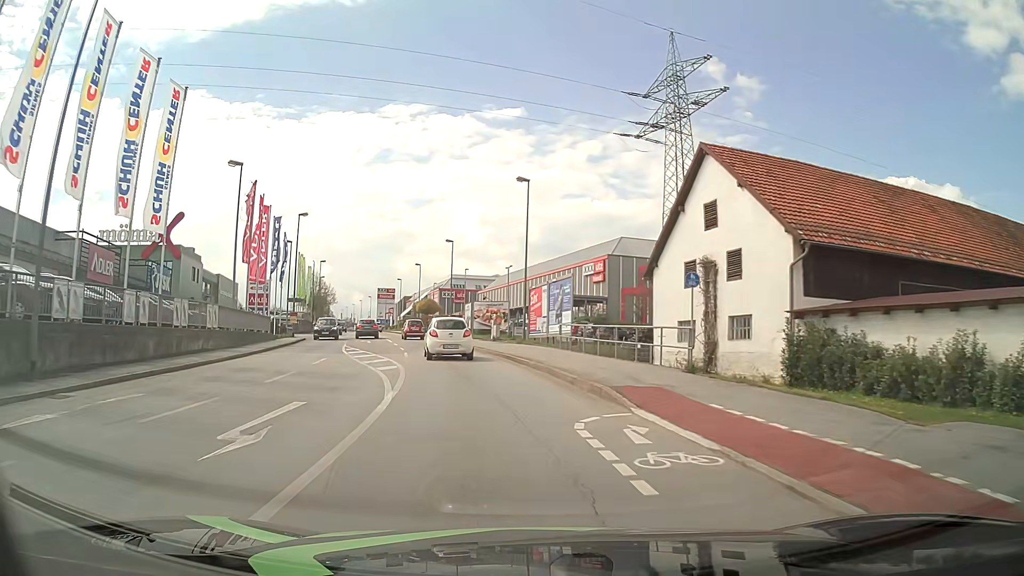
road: tertiary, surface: asphalt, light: Day
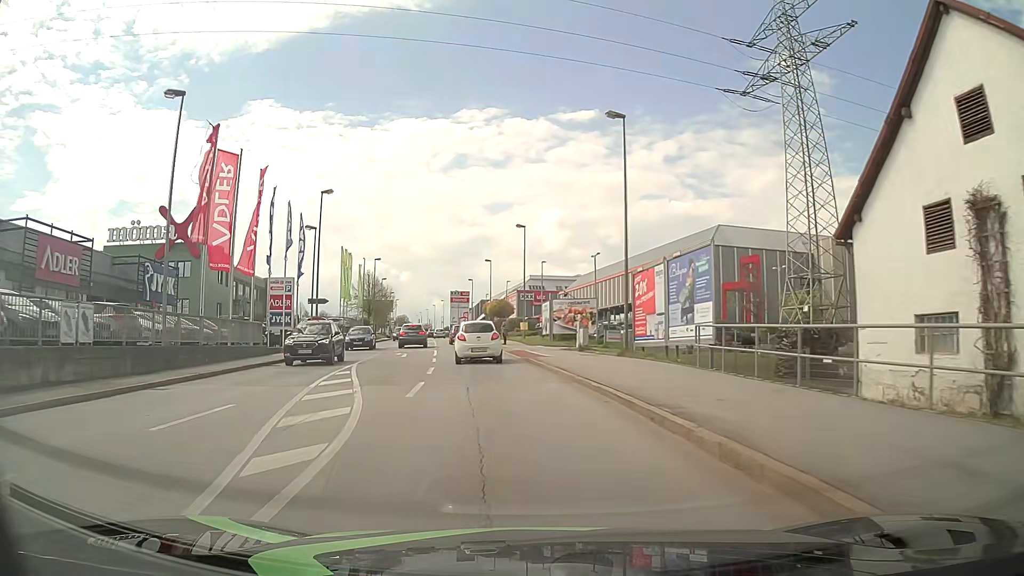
(-0.8, +13.1) m; -7°
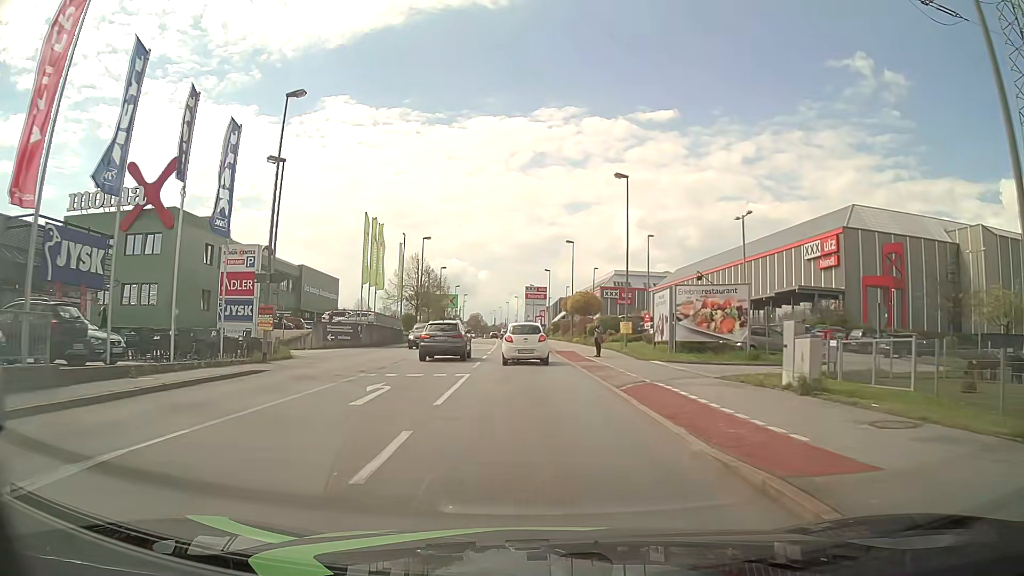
(-1.5, +19.3) m; -7°
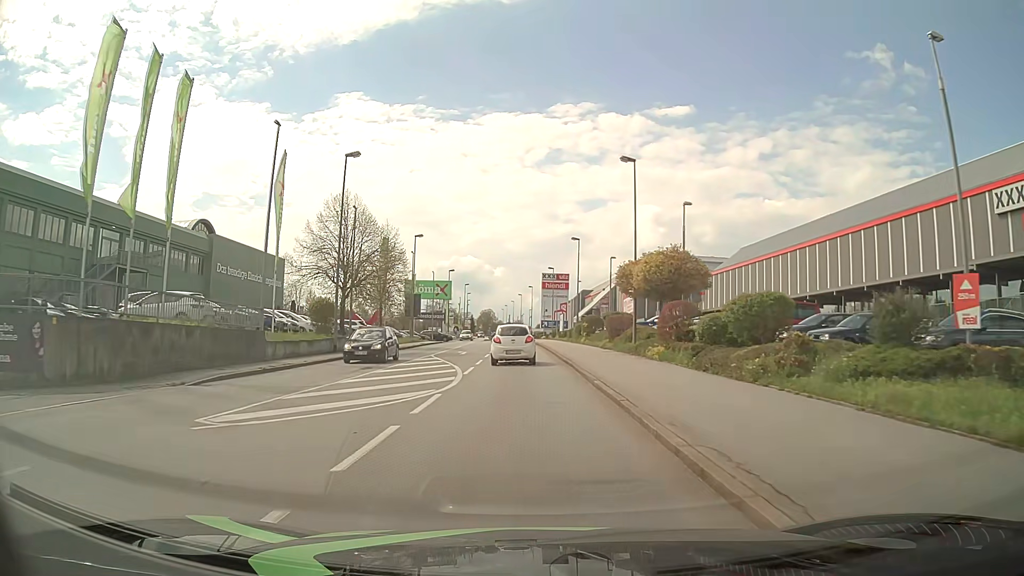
(-0.4, +32.8) m; -1°
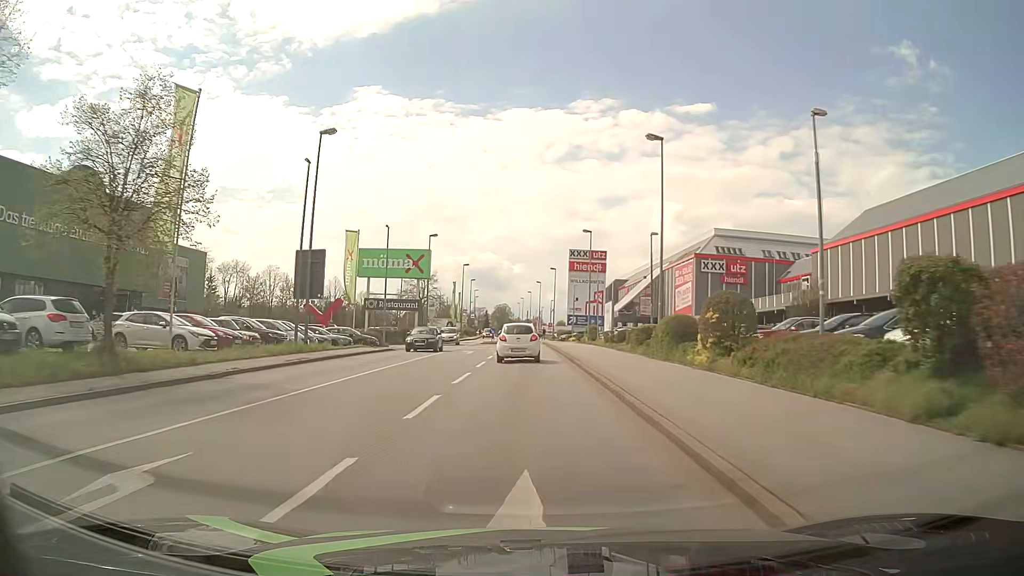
(-0.7, +34.6) m; -2°
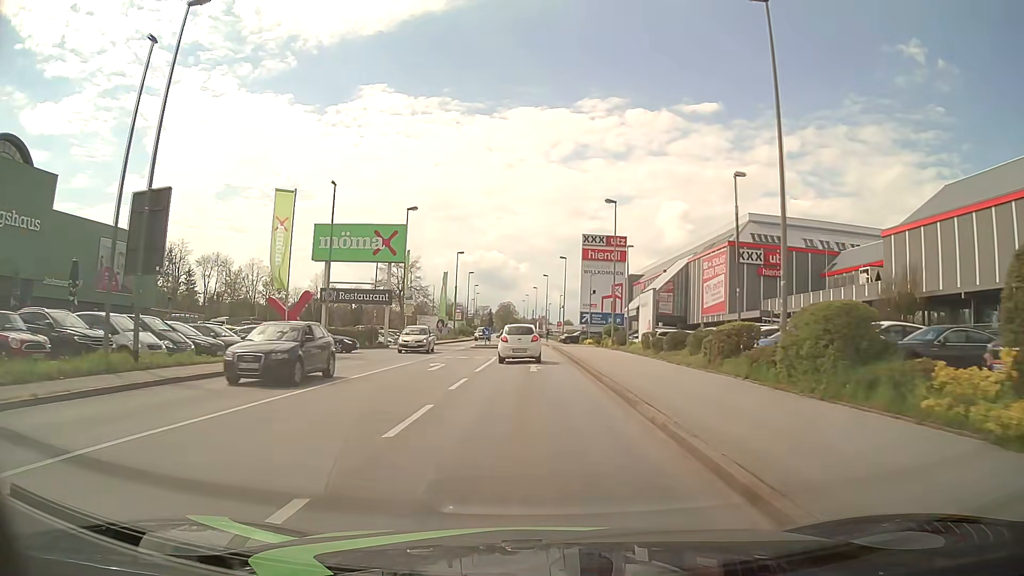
(0.0, +14.3) m; 0°
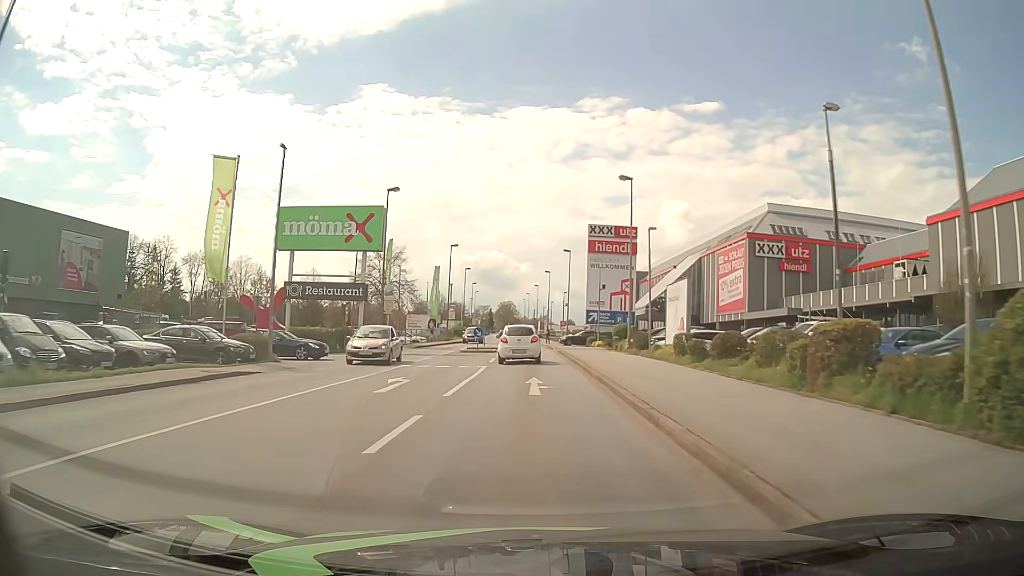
(0.0, +7.3) m; 0°
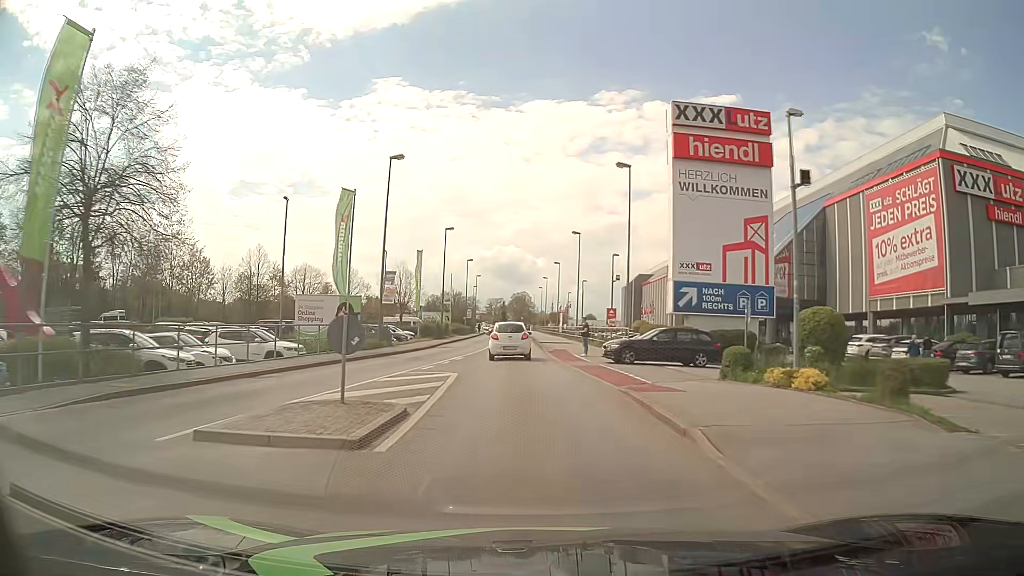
(-0.3, +37.3) m; -1°
(0, +10) (-1, +20) (-1, +30) (-1, +40) (-2, +50) (-2, +60) (-2, +70) (-2, +80) (-3, +90) (-3, +100) m
